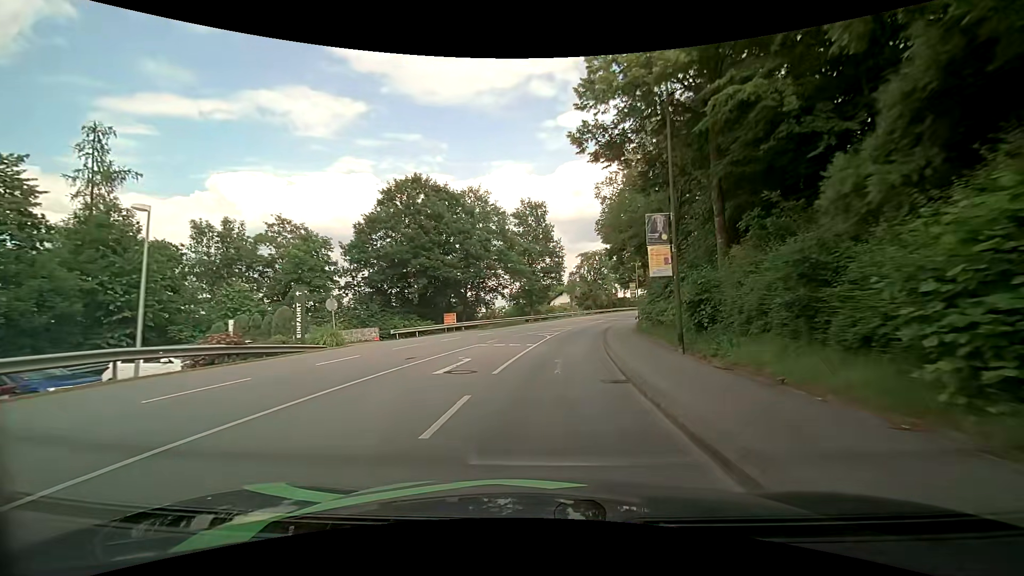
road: tertiary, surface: asphalt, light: Day
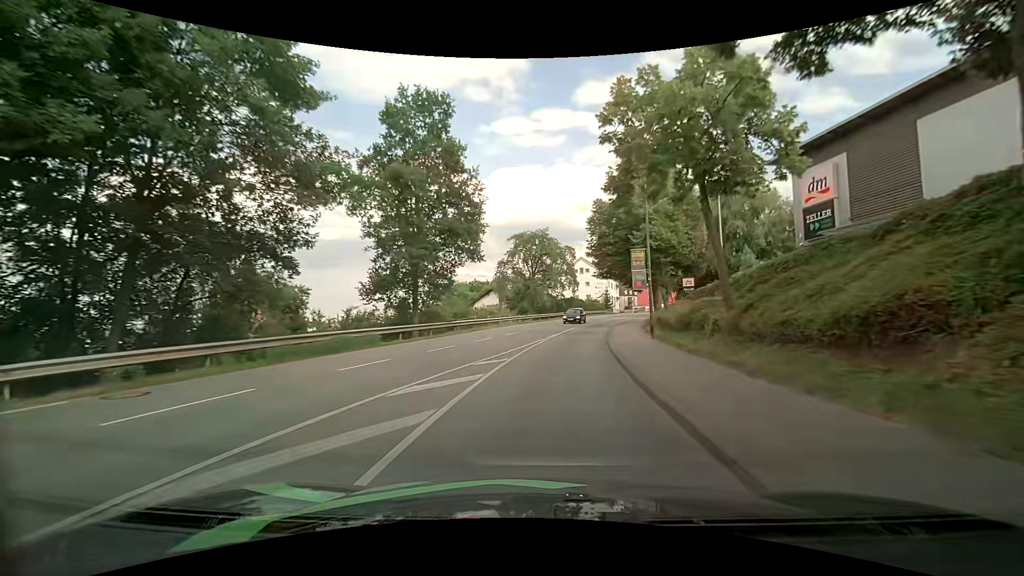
(+2.1, +30.8) m; +8°
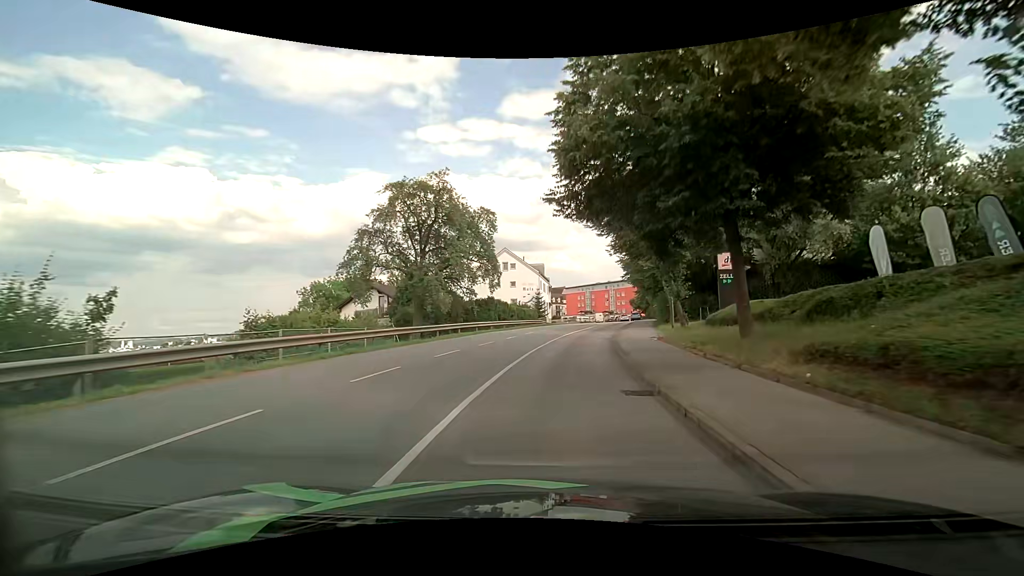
(+2.0, +31.1) m; +9°
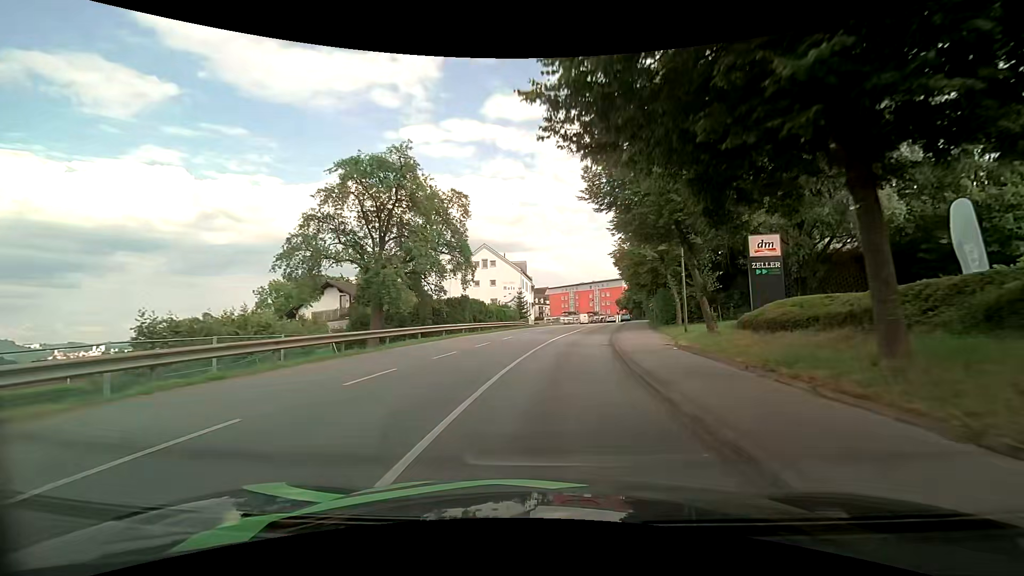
(+0.1, +6.3) m; +2°
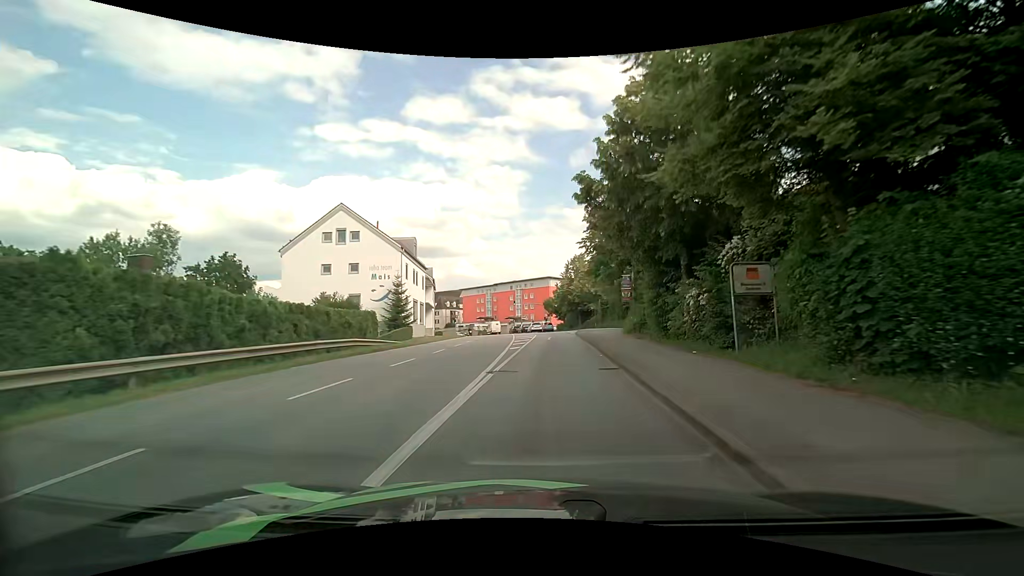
(+2.6, +30.5) m; +9°
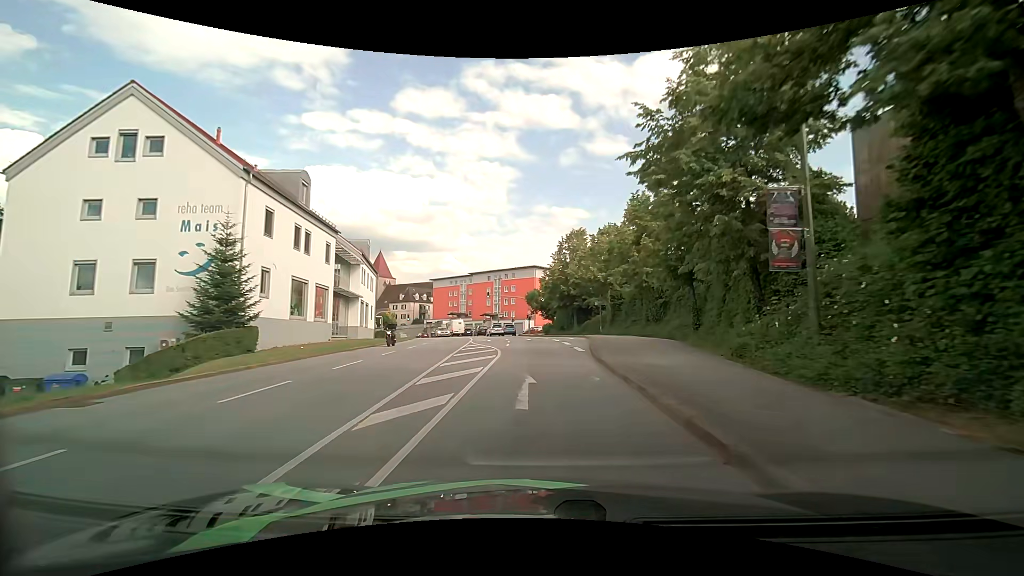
(+0.6, +23.8) m; +2°
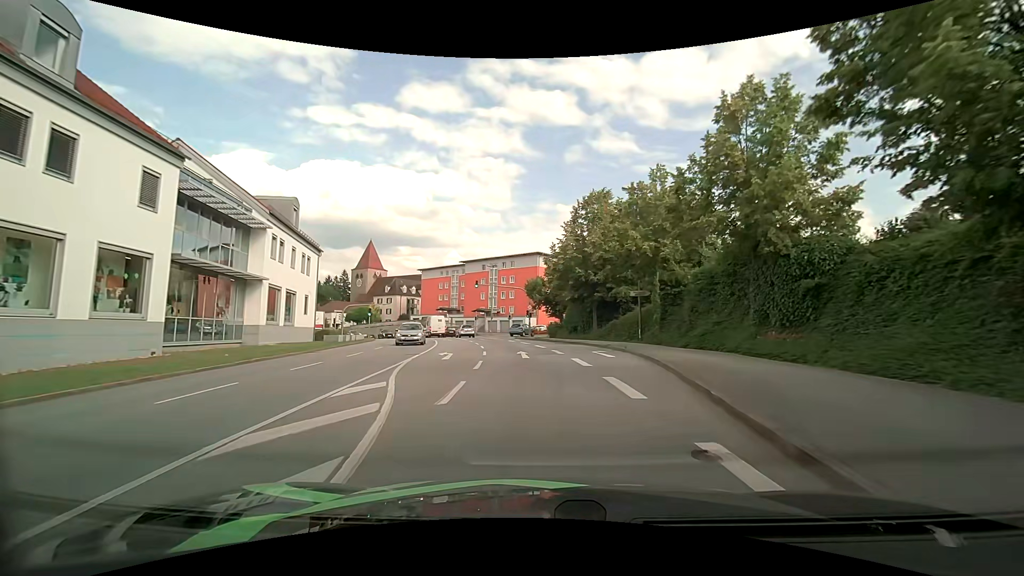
(-0.1, +17.8) m; -1°
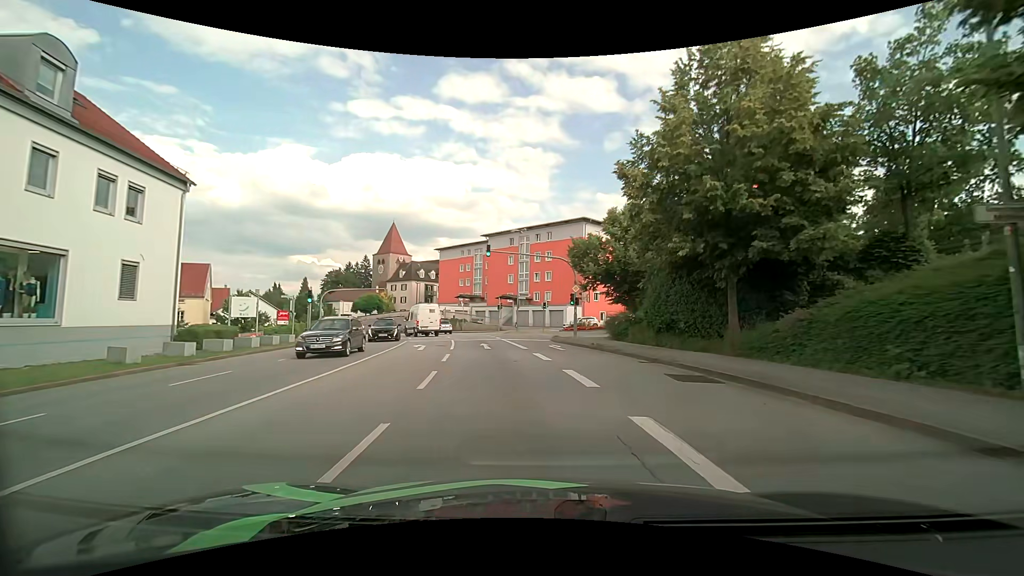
(-0.6, +22.6) m; -4°
(0, +10) (-2, +20) (-3, +30) (-5, +40) (-8, +49) (-12, +59) (-16, +67) (-21, +76) (-27, +85) (-33, +93) m
